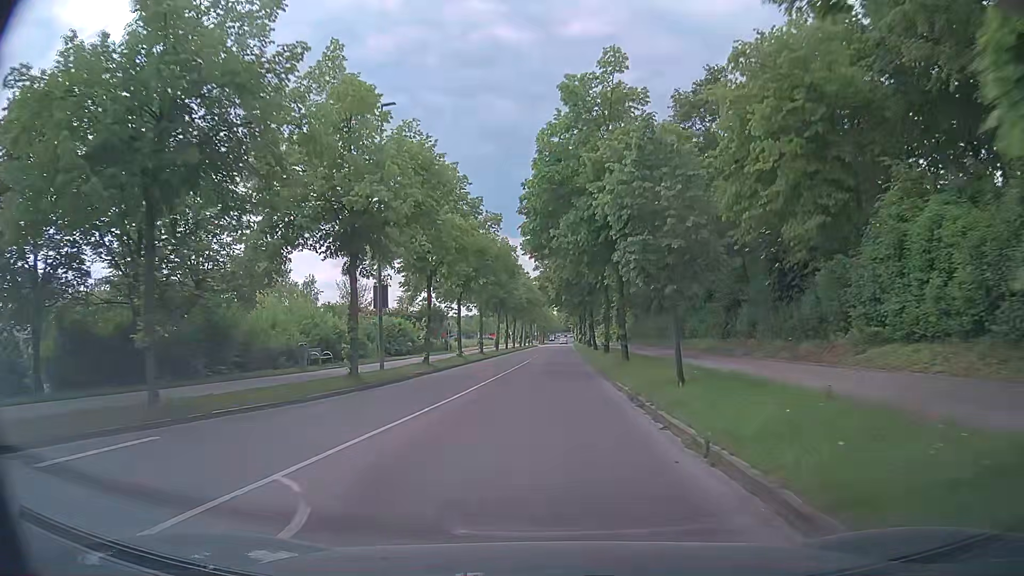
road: tertiary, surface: asphalt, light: Day
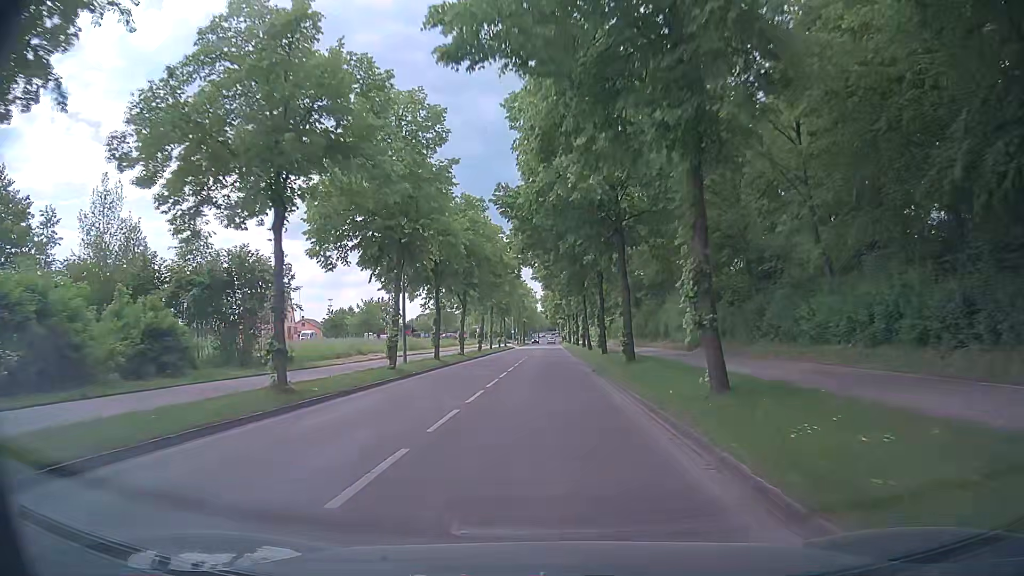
(+0.8, +38.1) m; +2°
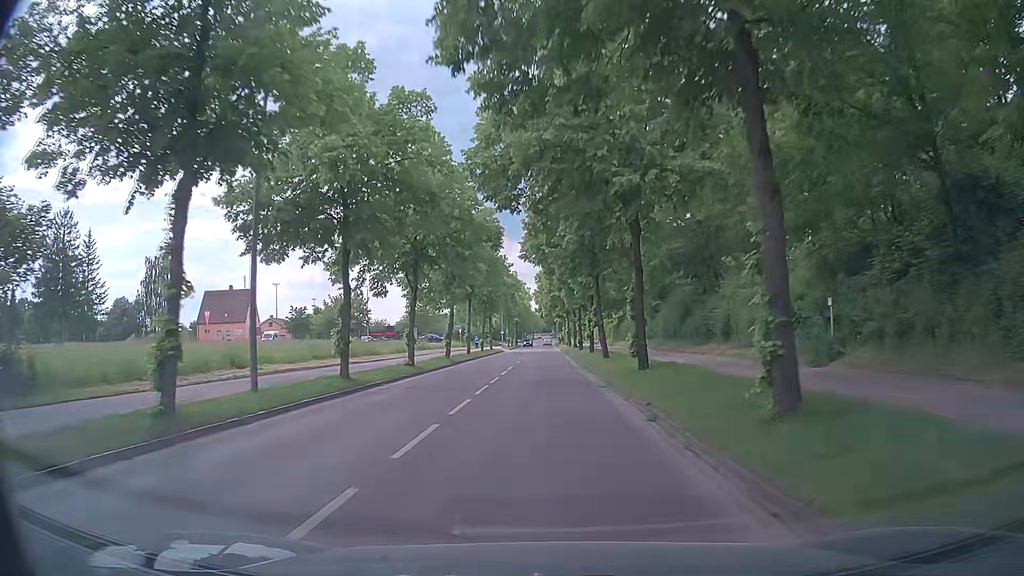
(0.0, +15.6) m; 0°
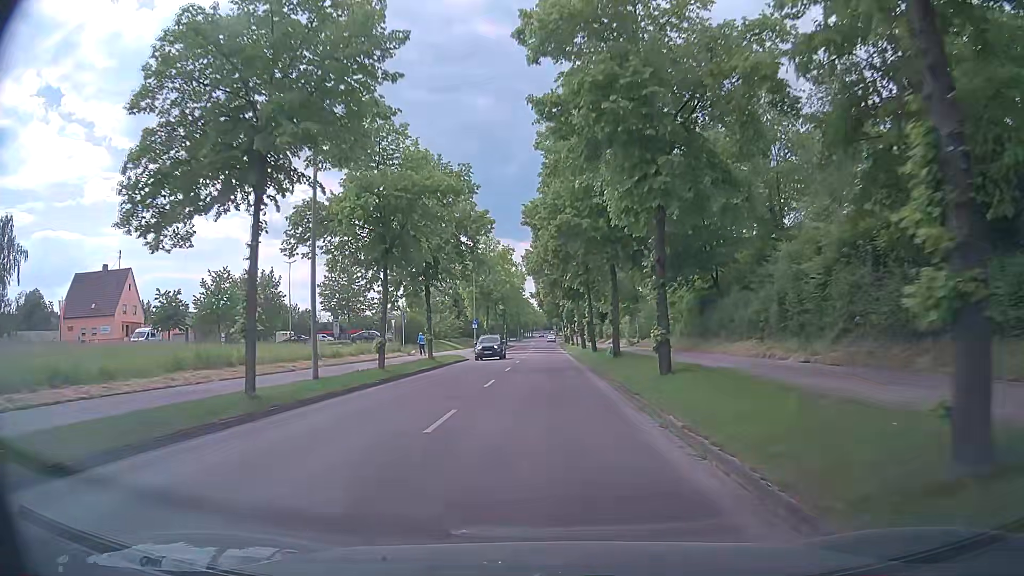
(+0.4, +38.3) m; 0°
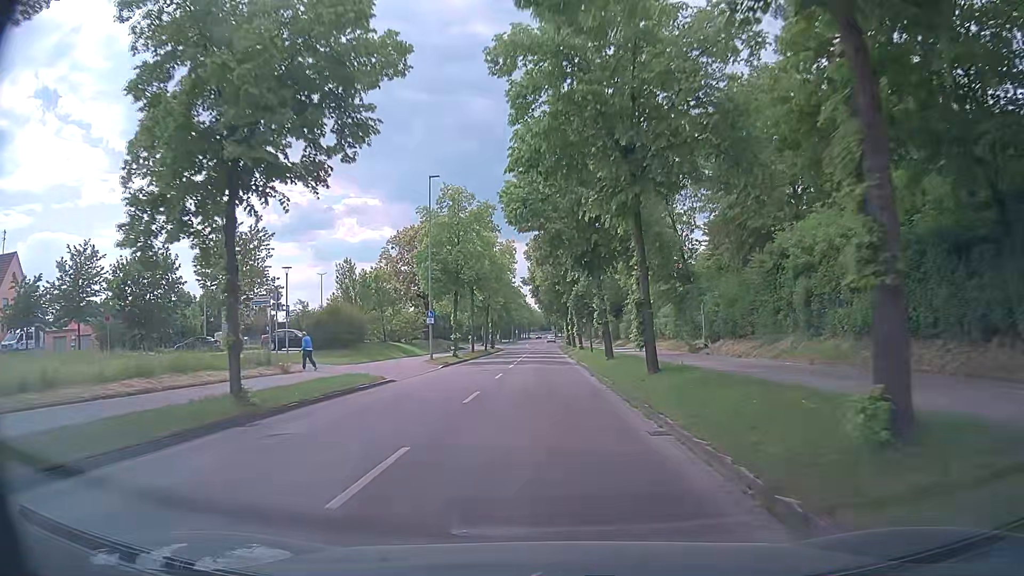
(+0.1, +22.3) m; 0°
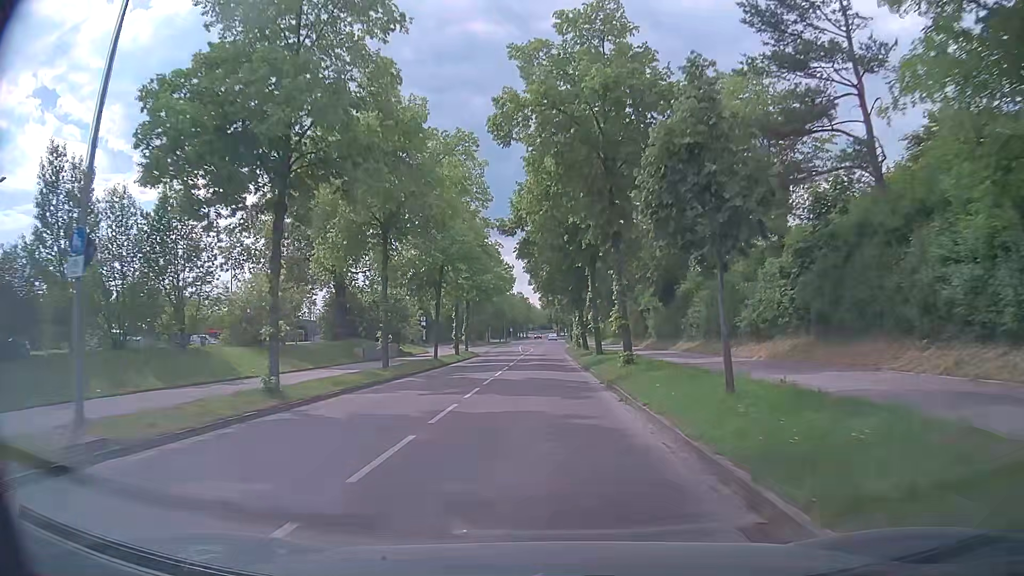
(+0.2, +30.6) m; 0°
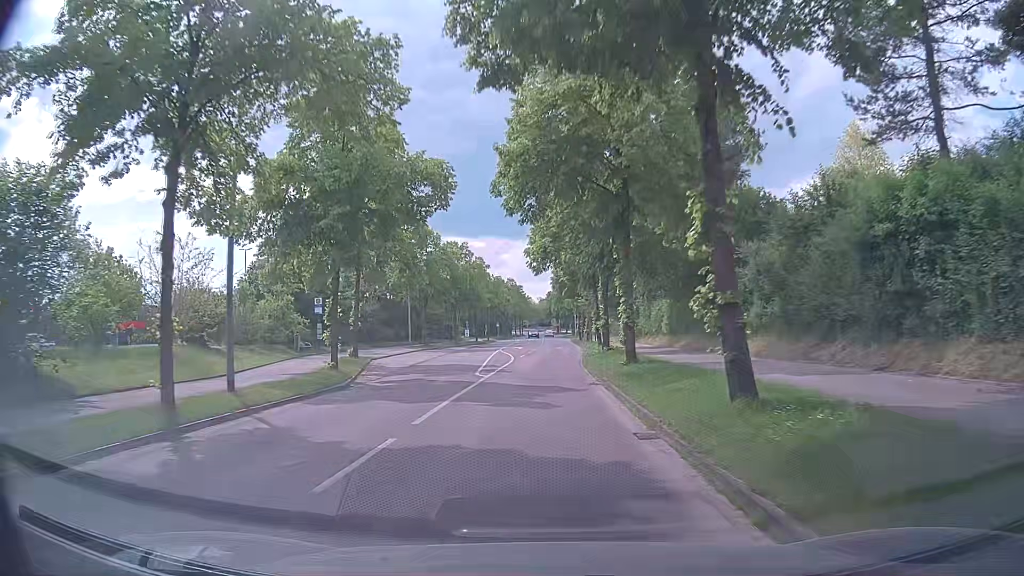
(+0.1, +36.4) m; 0°
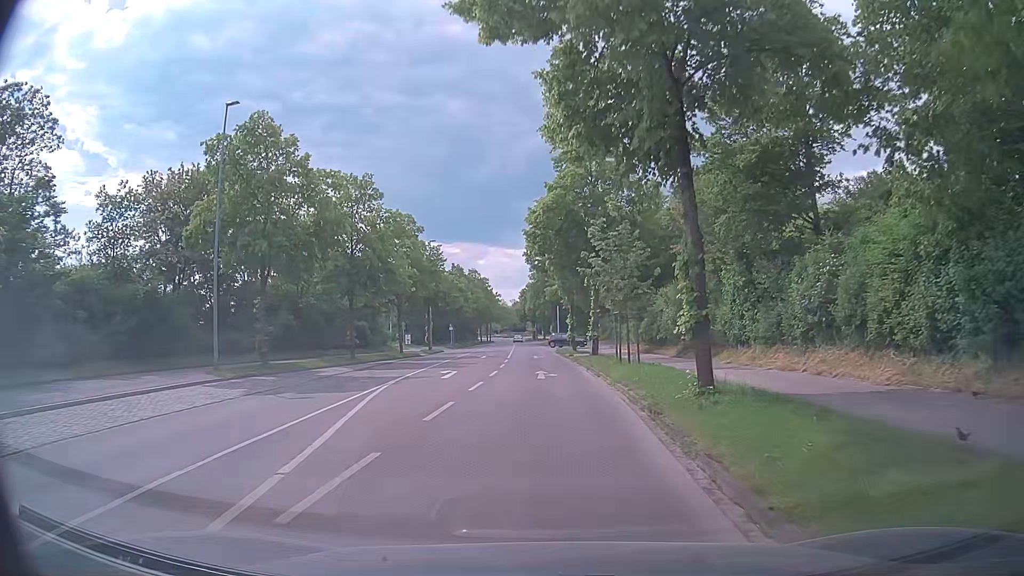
(+0.3, +31.9) m; +2°
(0, +10) (0, +20) (0, +30) (0, +40) (-1, +50) (-1, +60) (+4, +68) (+13, +71) (+23, +72) (+33, +72) m
